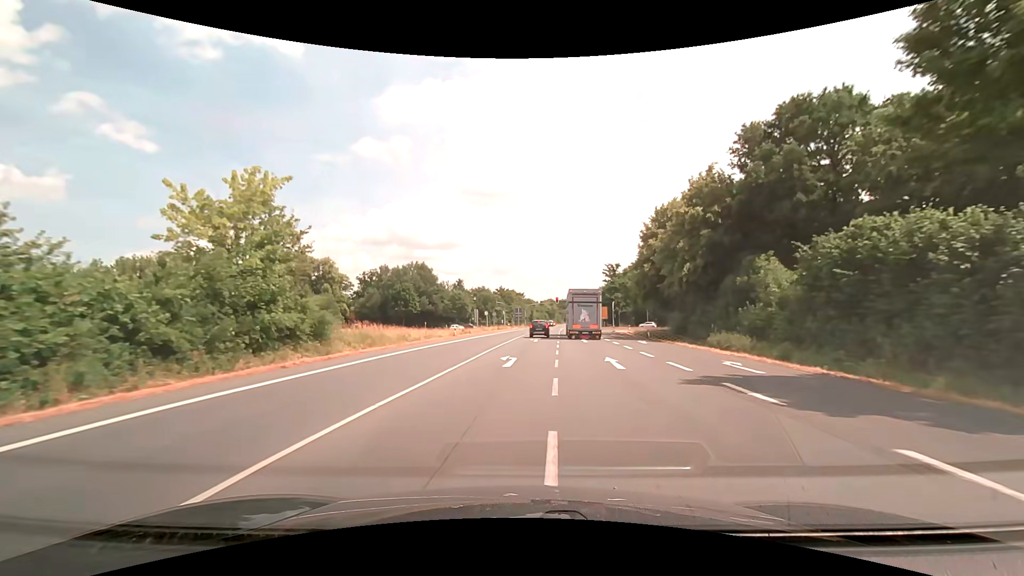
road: primary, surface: asphalt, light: Day
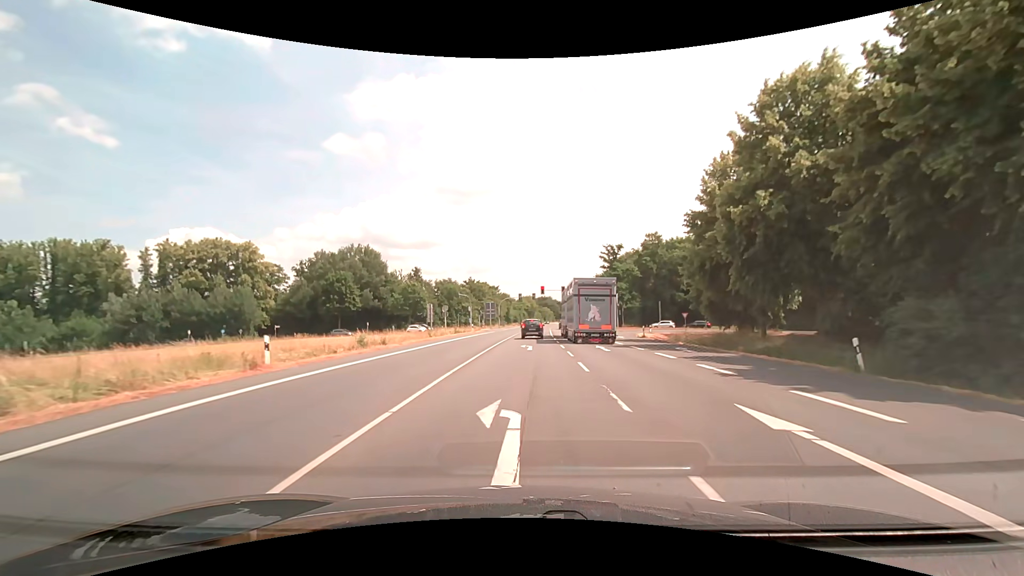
(+0.6, +31.3) m; +3°
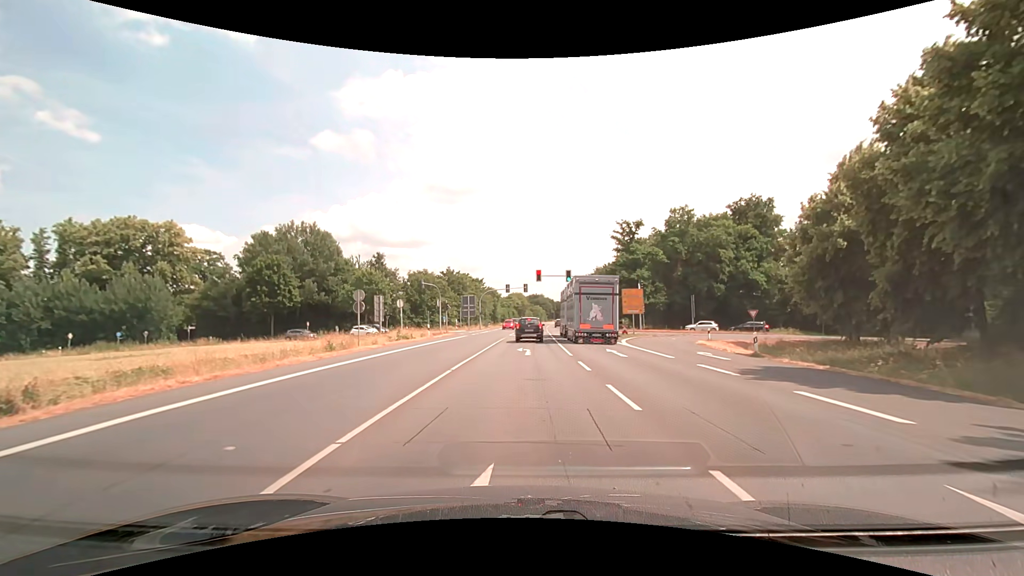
(+0.2, +23.6) m; +1°
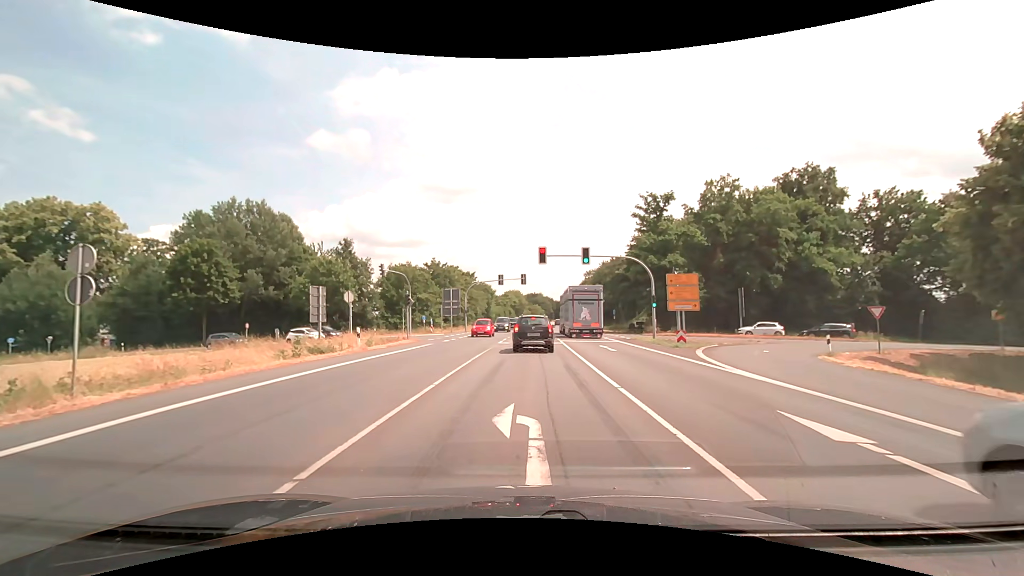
(+0.1, +16.3) m; +1°
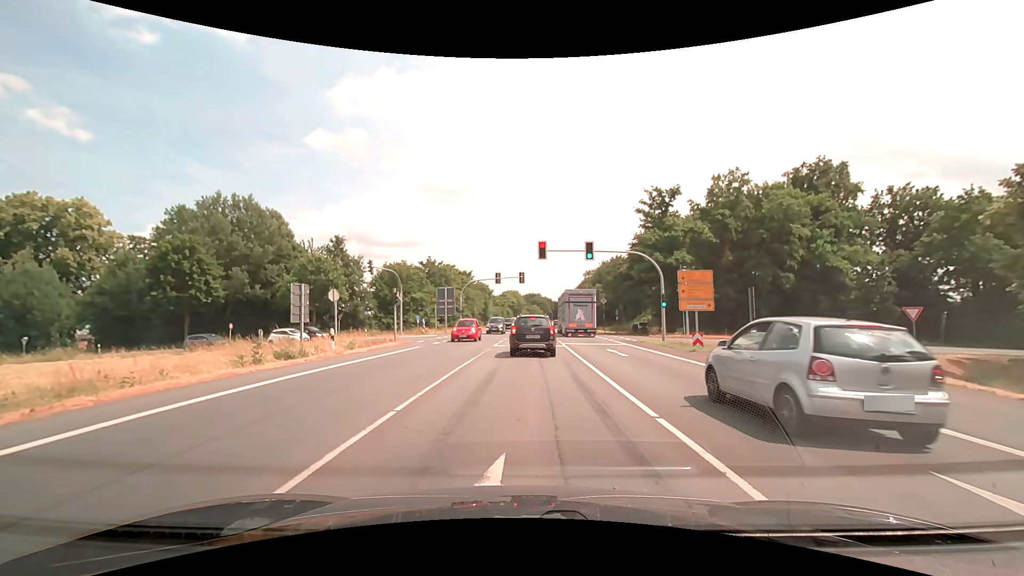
(0.0, +2.9) m; 0°
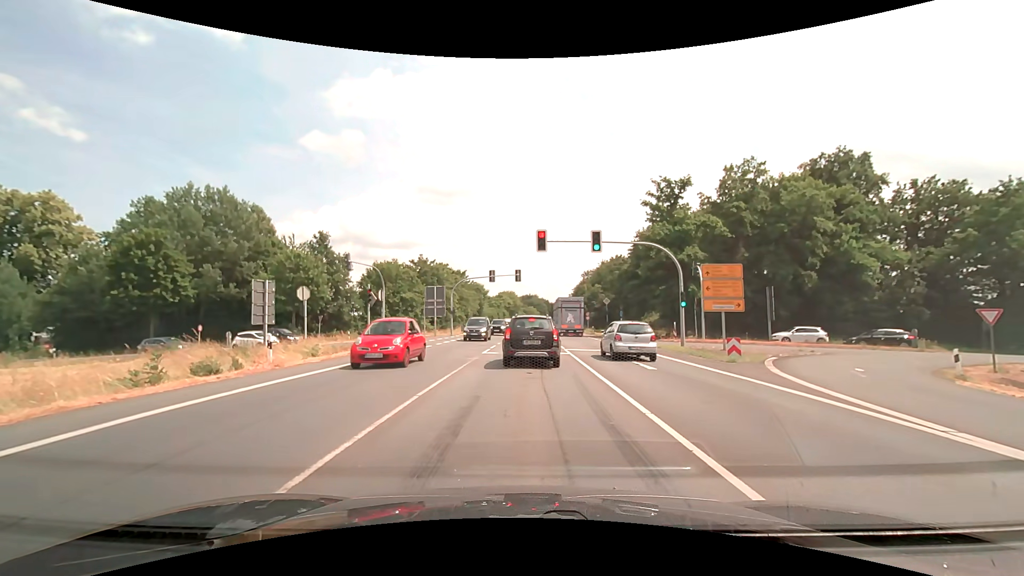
(0.0, +4.7) m; +1°
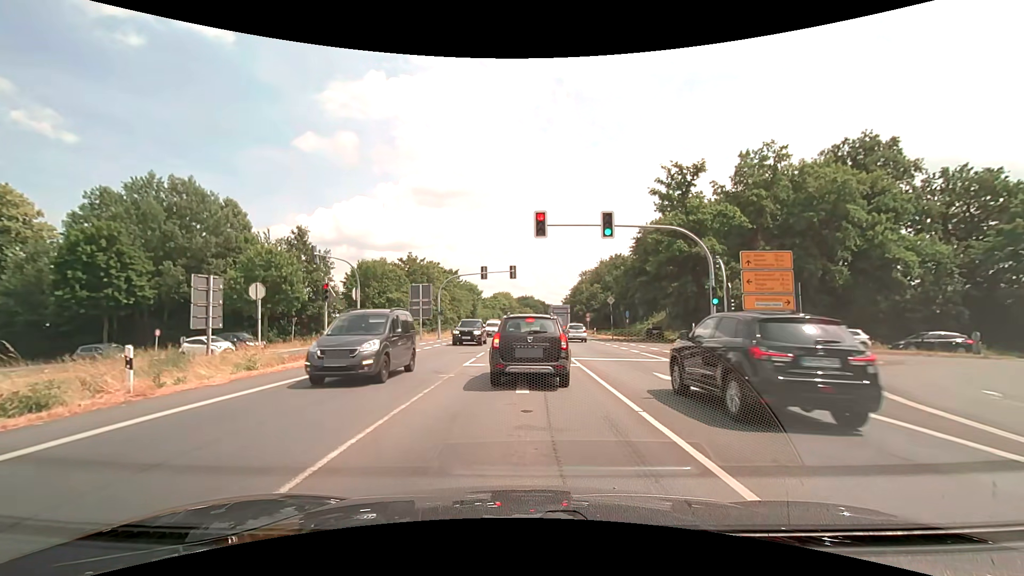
(0.0, +5.4) m; +1°
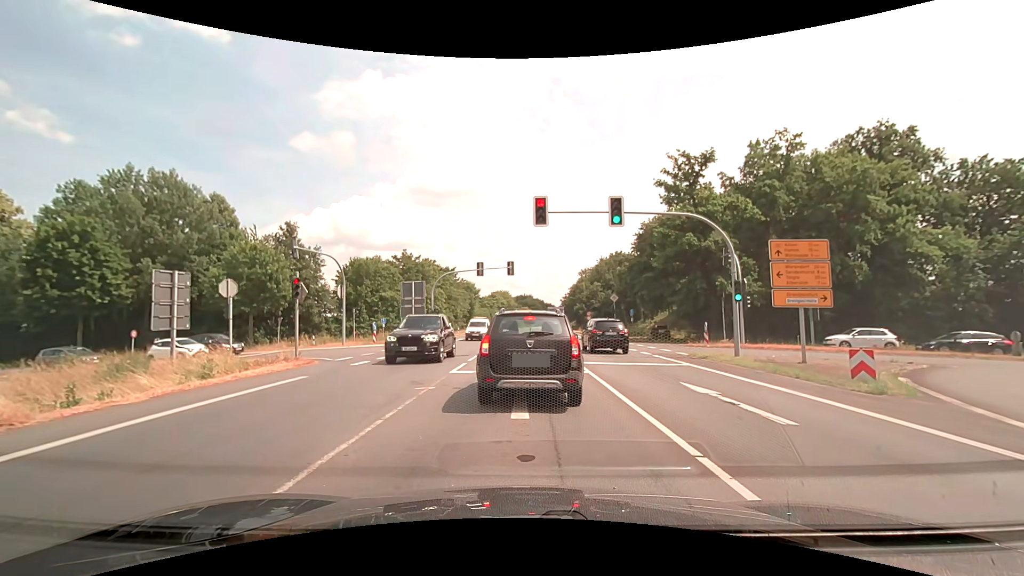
(0.0, +2.6) m; -1°
